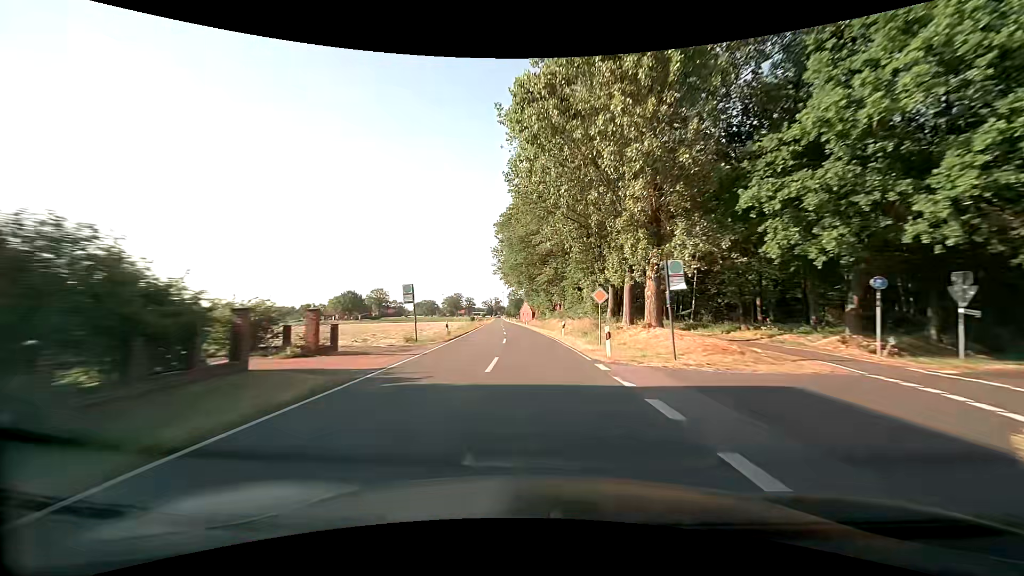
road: secondary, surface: asphalt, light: Day
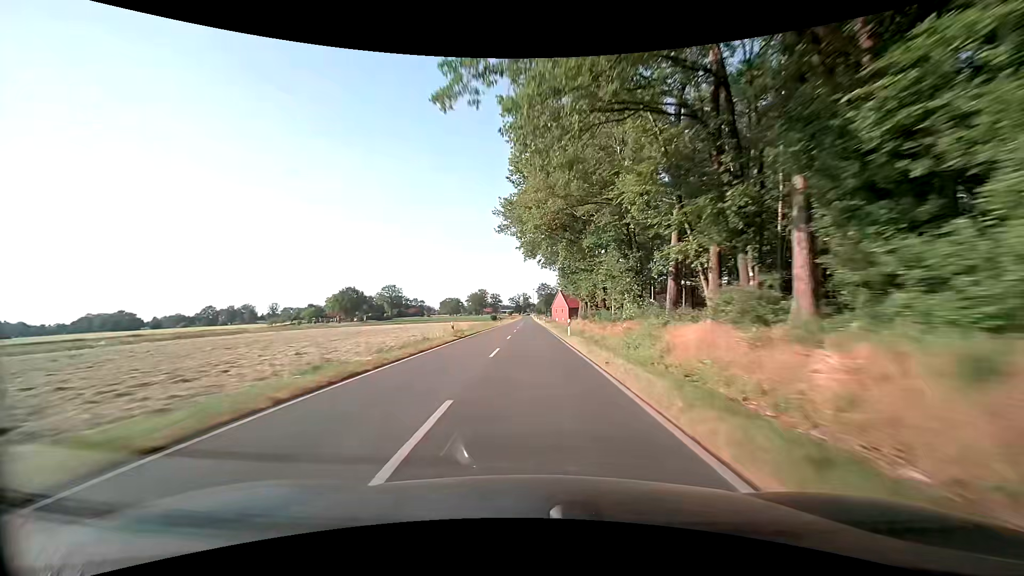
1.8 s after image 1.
(-1.5, +44.2) m; -4°
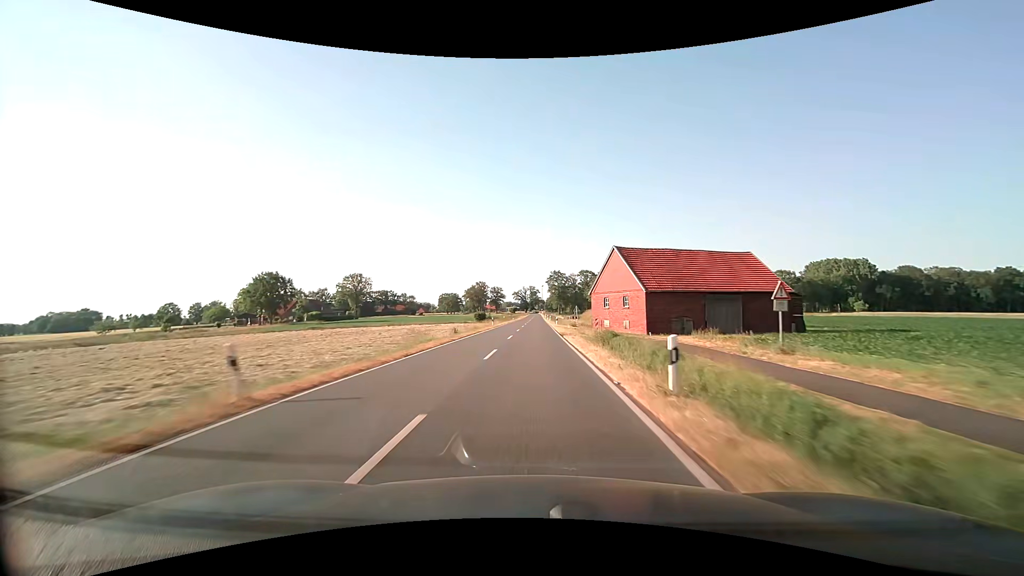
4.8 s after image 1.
(-0.7, +73.4) m; -1°
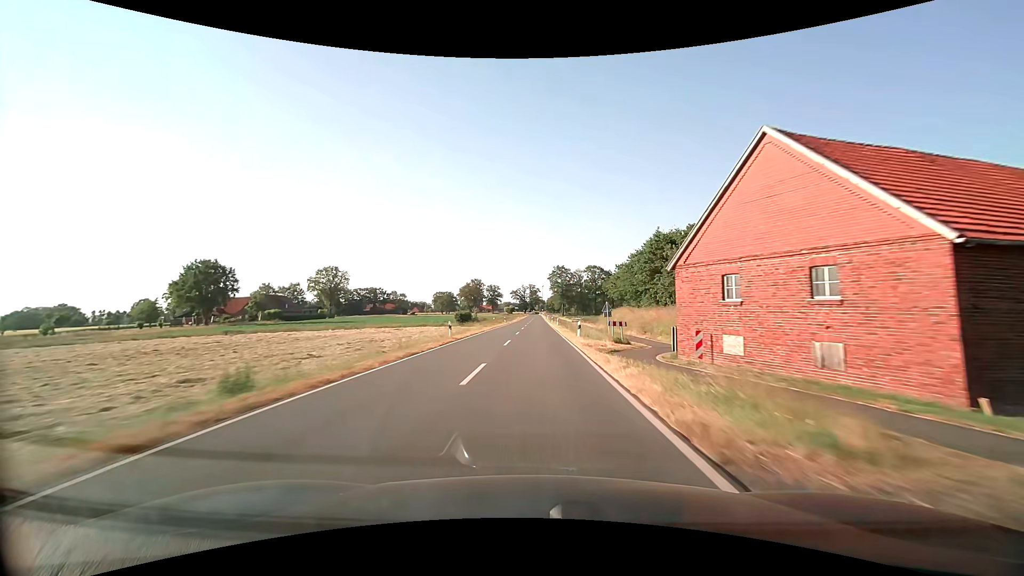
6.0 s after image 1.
(0.0, +29.3) m; 0°
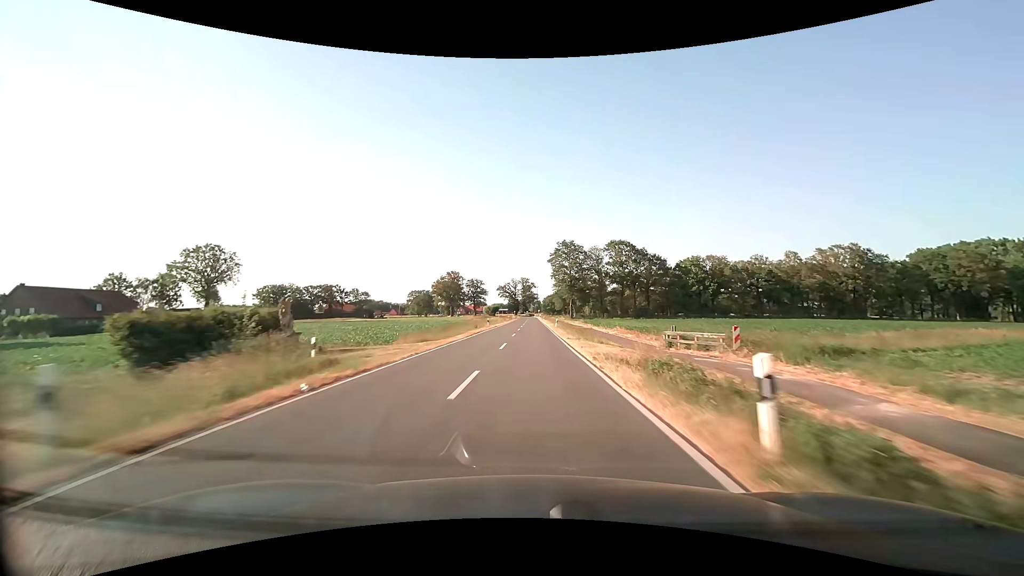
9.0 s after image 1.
(+0.4, +73.7) m; +1°
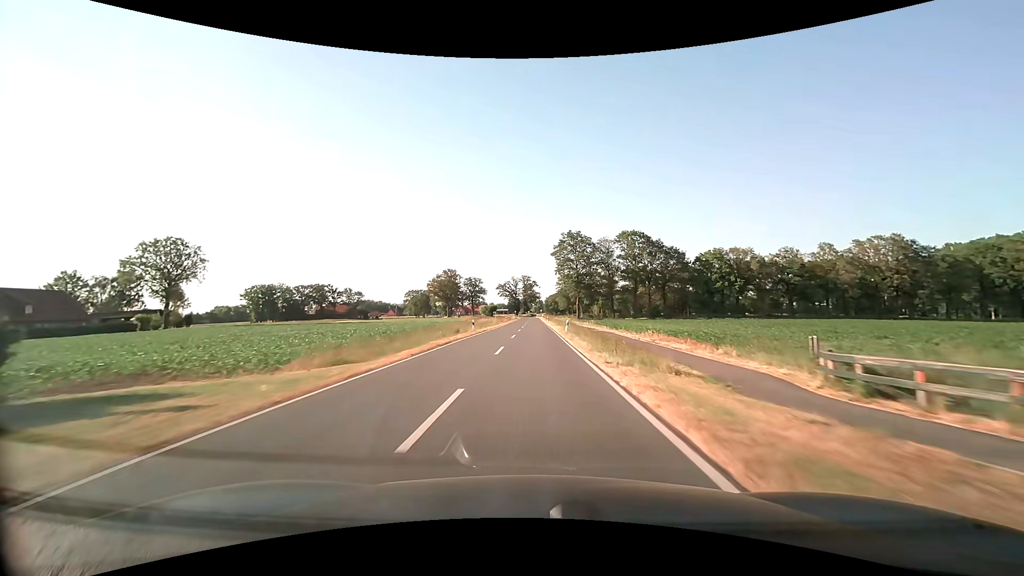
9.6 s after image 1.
(0.0, +15.0) m; 0°
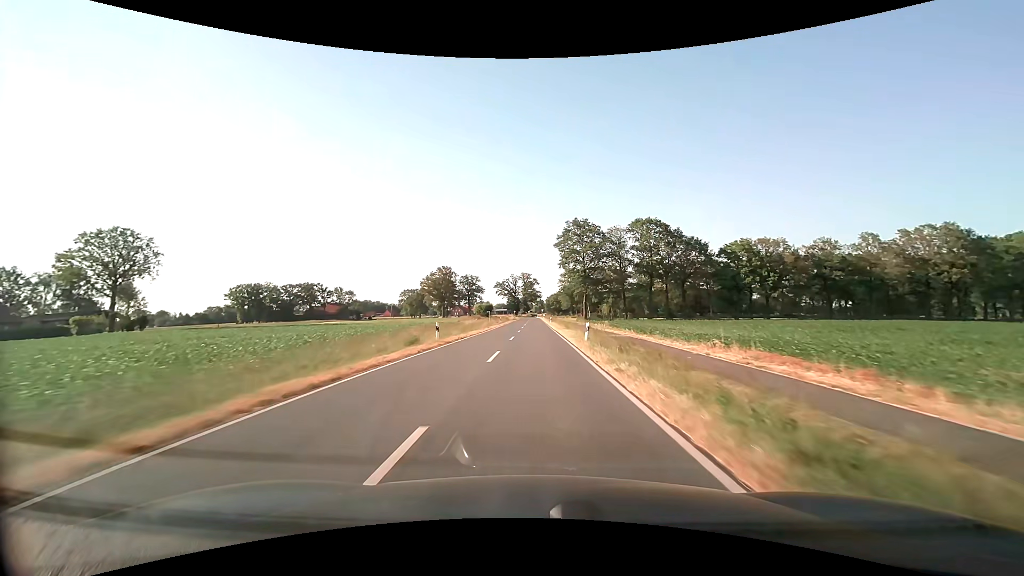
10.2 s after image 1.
(0.0, +15.2) m; 0°
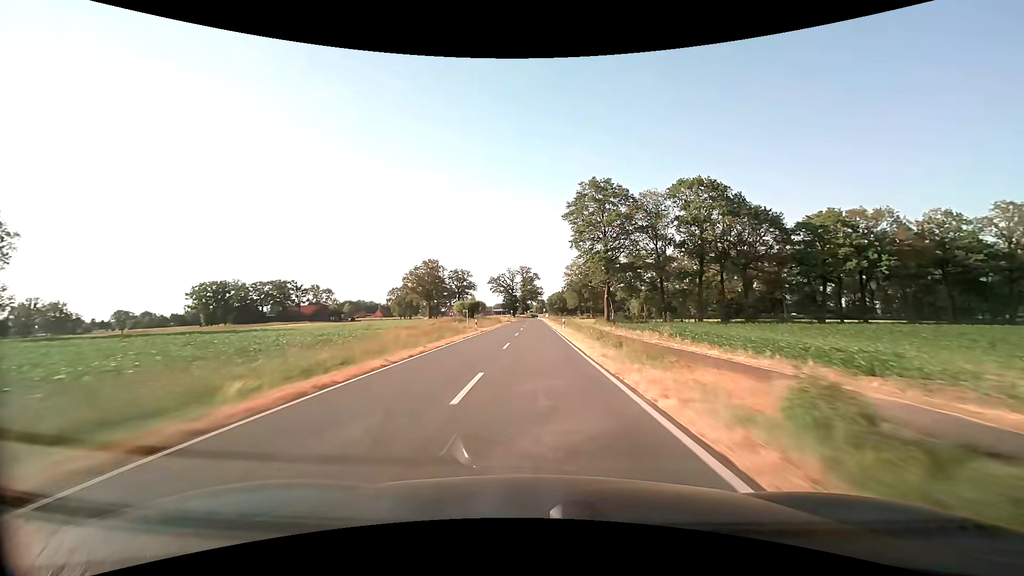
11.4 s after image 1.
(0.0, +30.6) m; 0°
(0, +10) (0, +20) (0, +30) (0, +40) (0, +50) (0, +60) (0, +70) (0, +80) (0, +90) (0, +100) m
